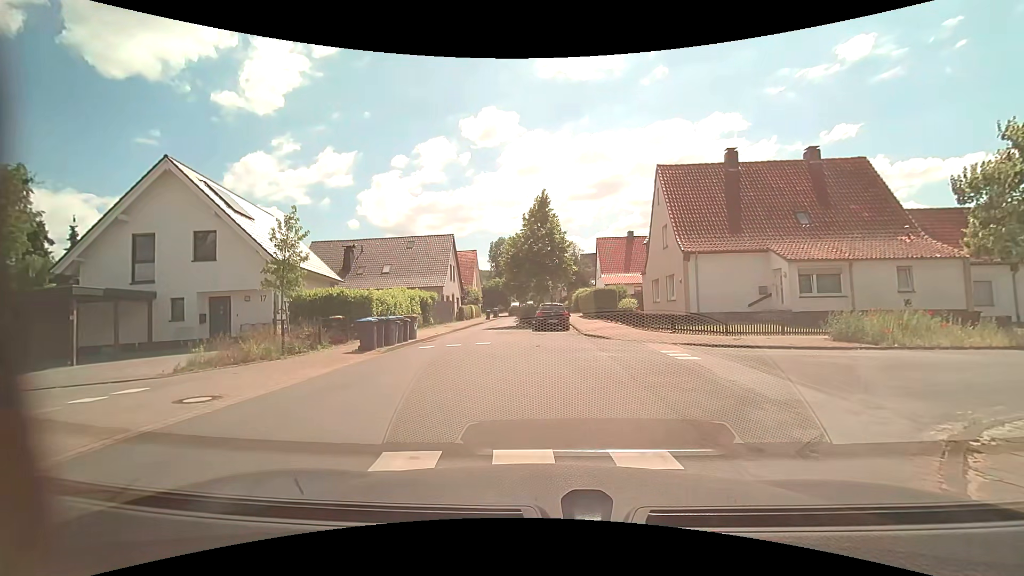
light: Day
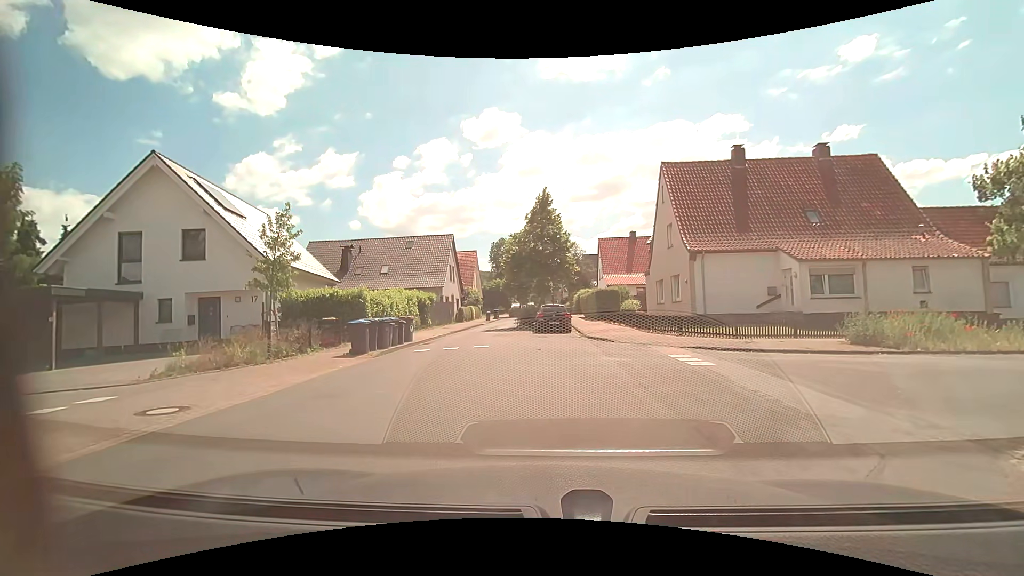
(0.0, +0.8) m; +2°
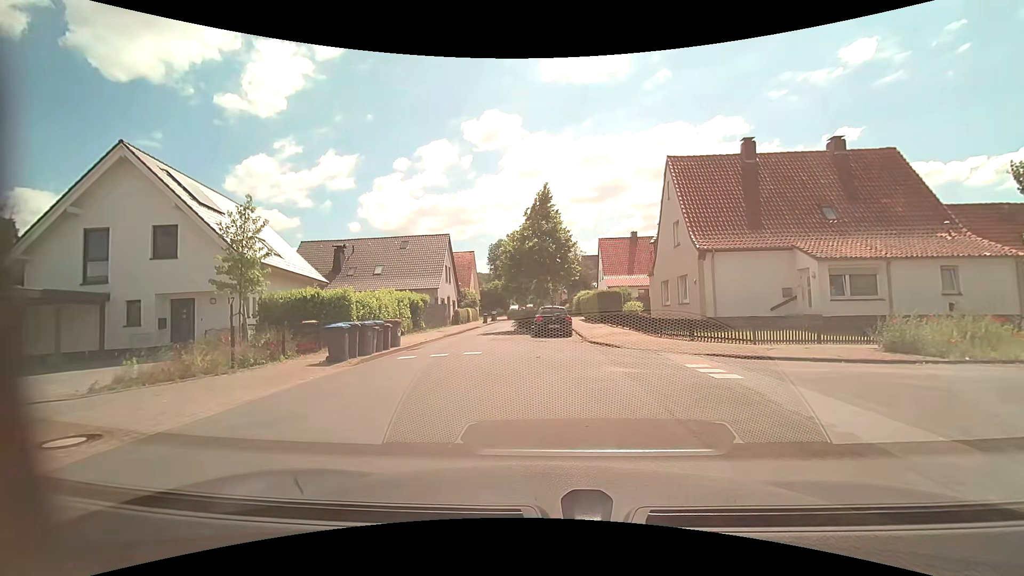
(0.0, +1.6) m; 0°
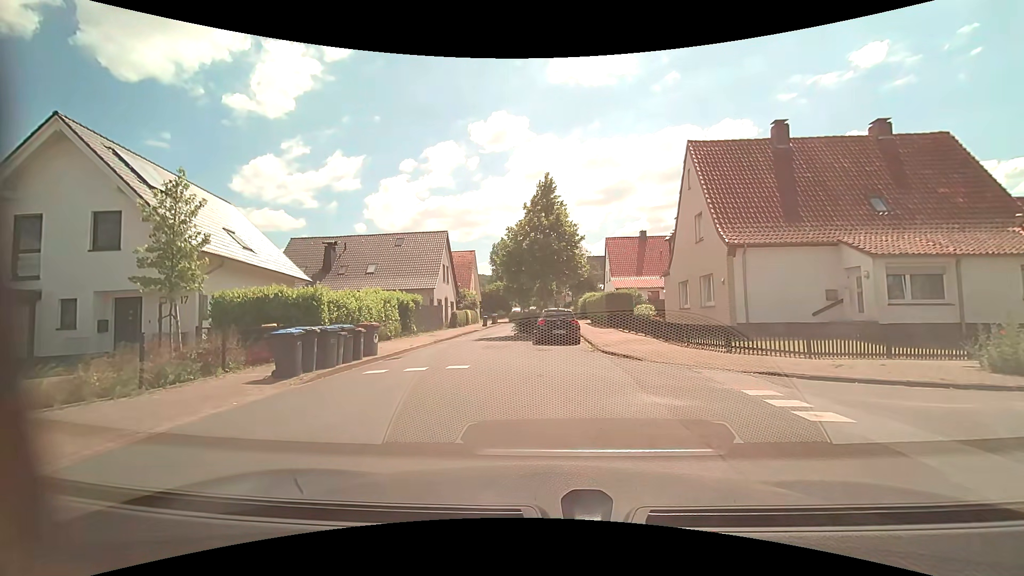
(0.0, +3.1) m; -1°
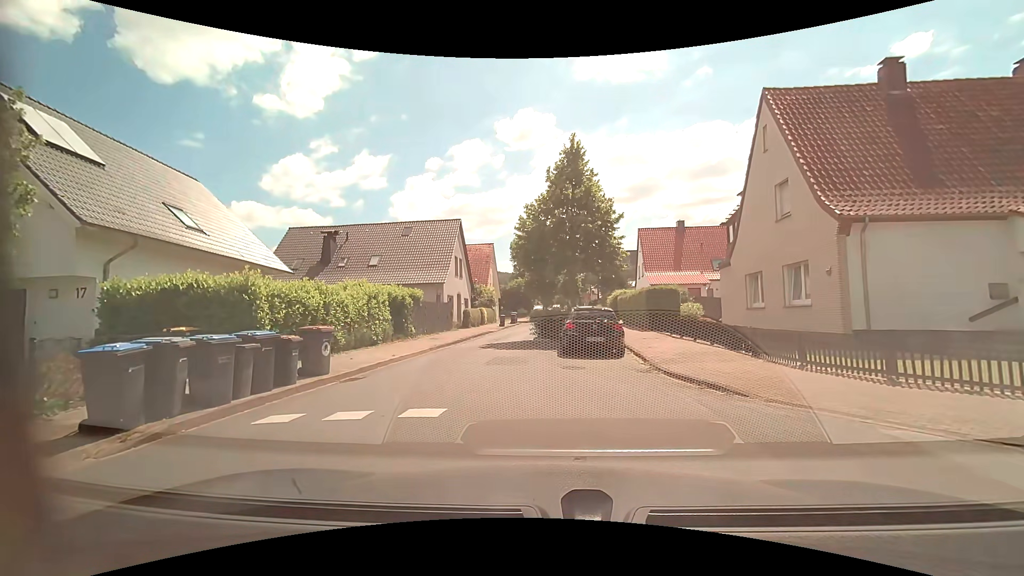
(-0.2, +5.6) m; -3°
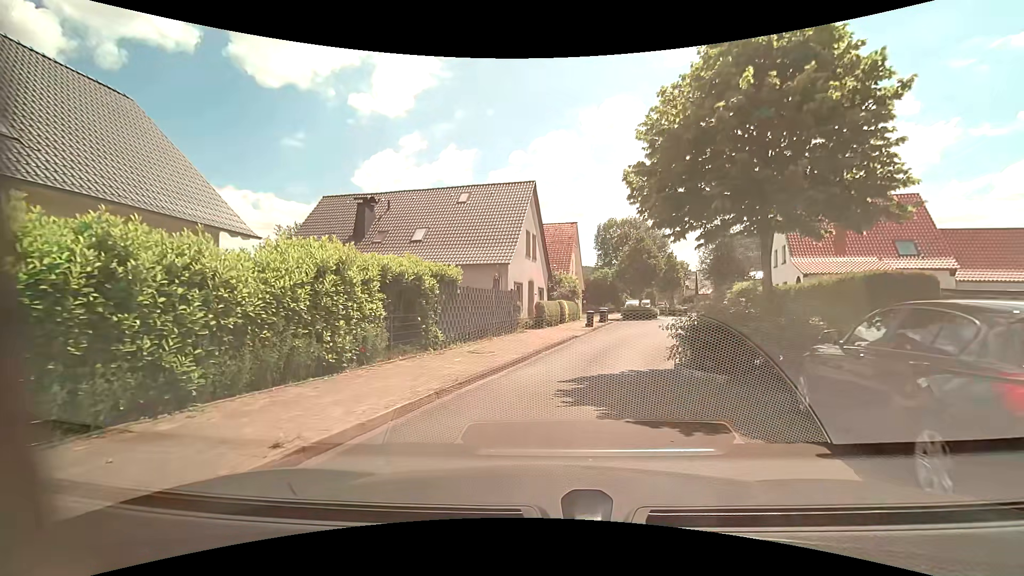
(-1.2, +11.1) m; -9°
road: unclassified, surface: asphalt
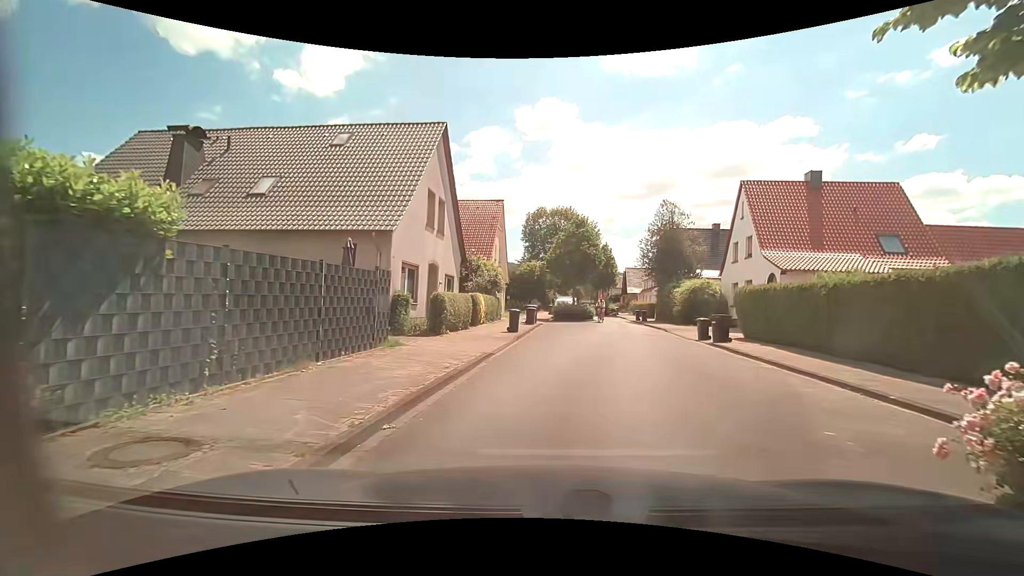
(+0.5, +9.2) m; +9°
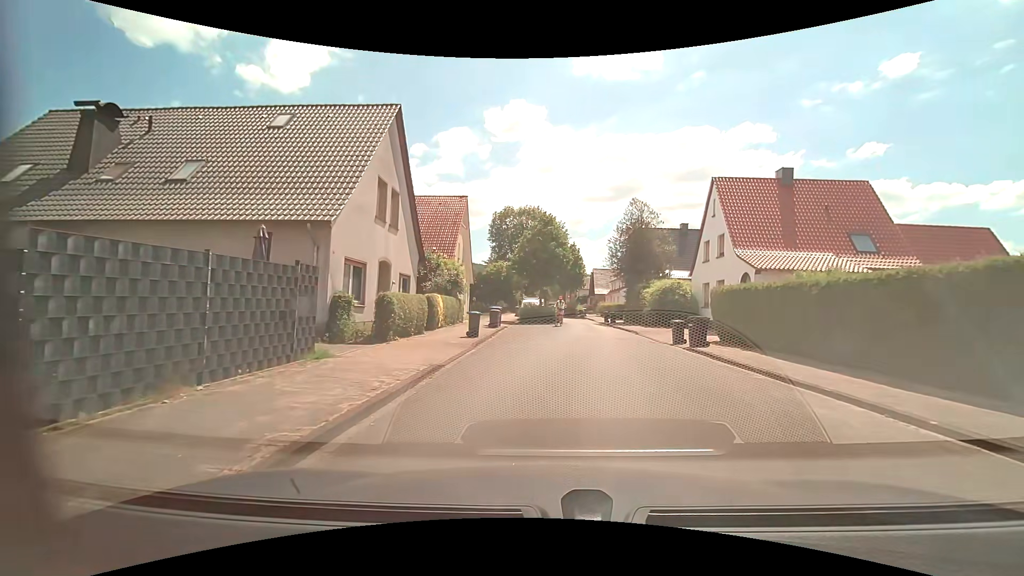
(+0.1, +2.0) m; +4°
(+1, +10) (+3, +20) (+3, +30) (+3, +40) (+2, +50) (0, +59) (0, +69) (0, +79) (+2, +89) (+3, +99) m
